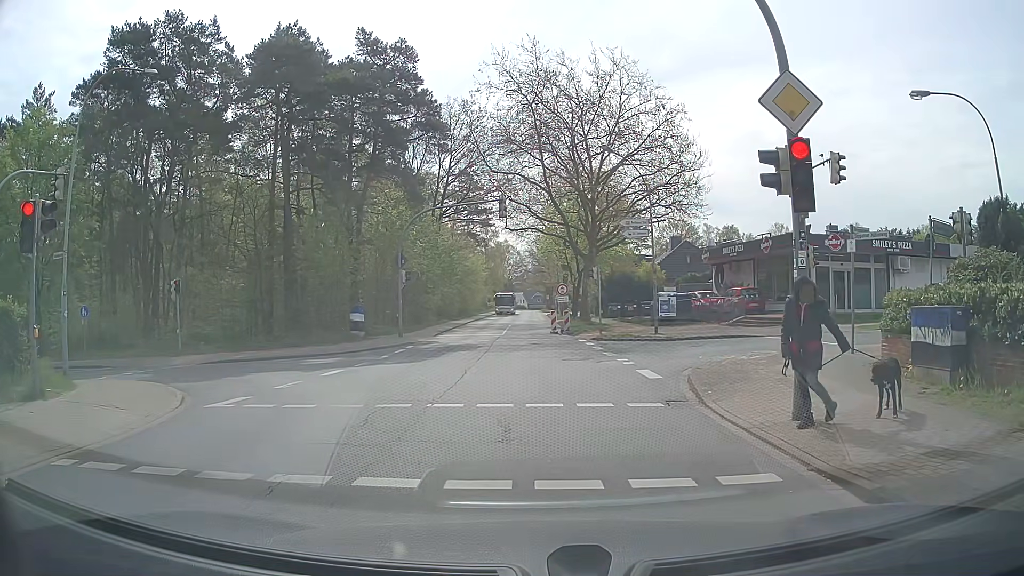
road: tertiary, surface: asphalt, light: Day
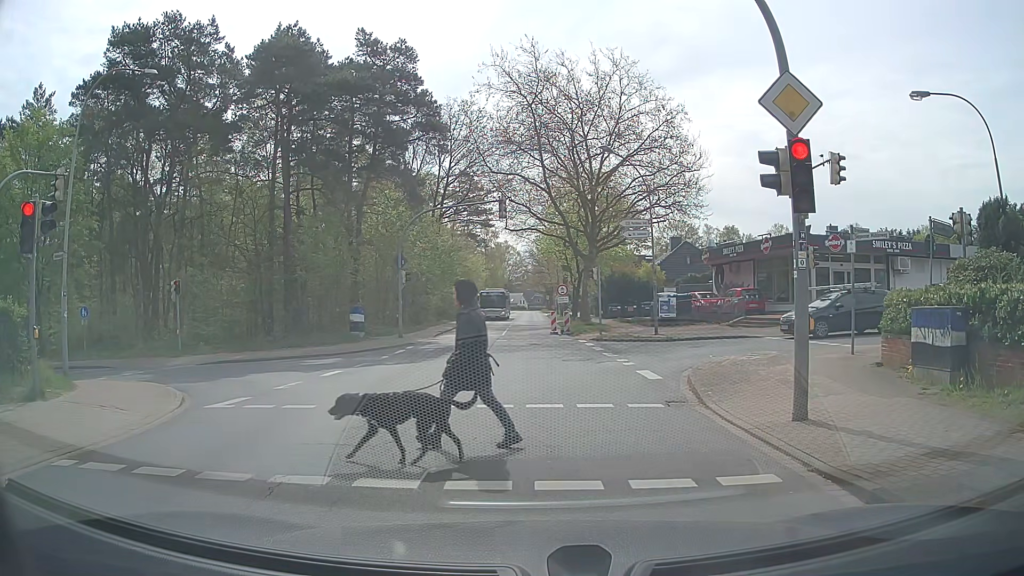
(0.0, +0.1) m; 0°
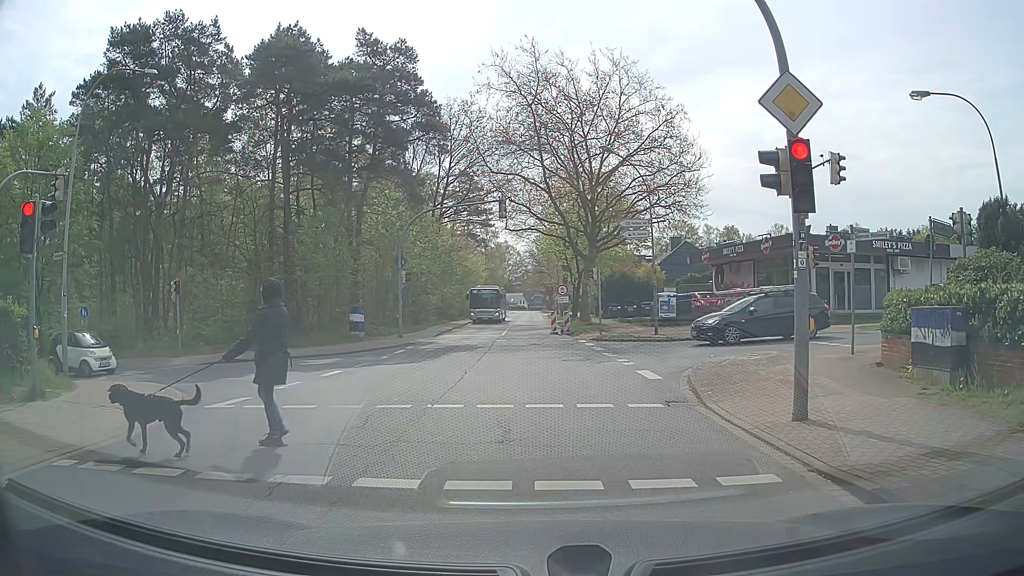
(0.0, 0.0) m; 0°
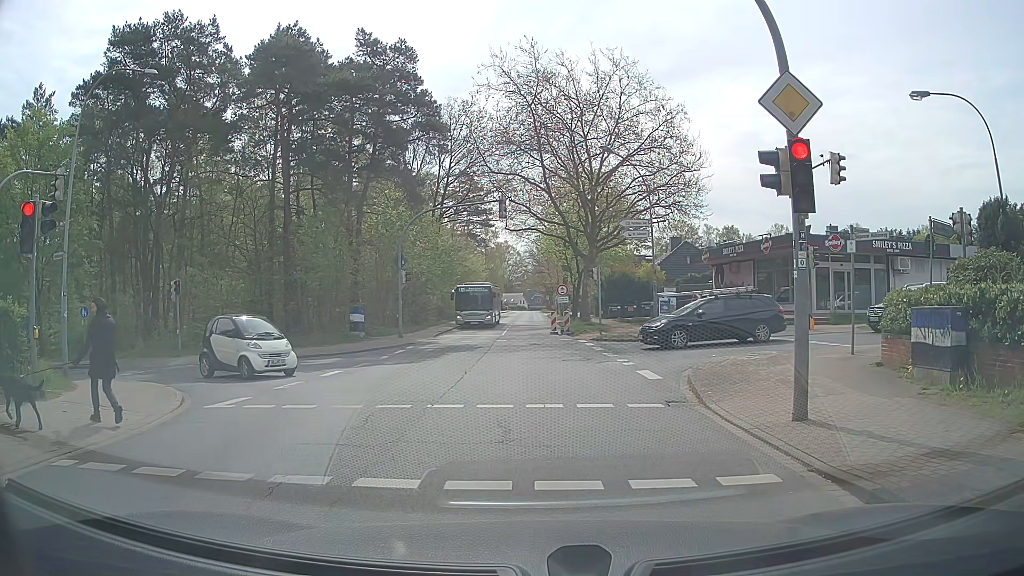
(0.0, 0.0) m; 0°
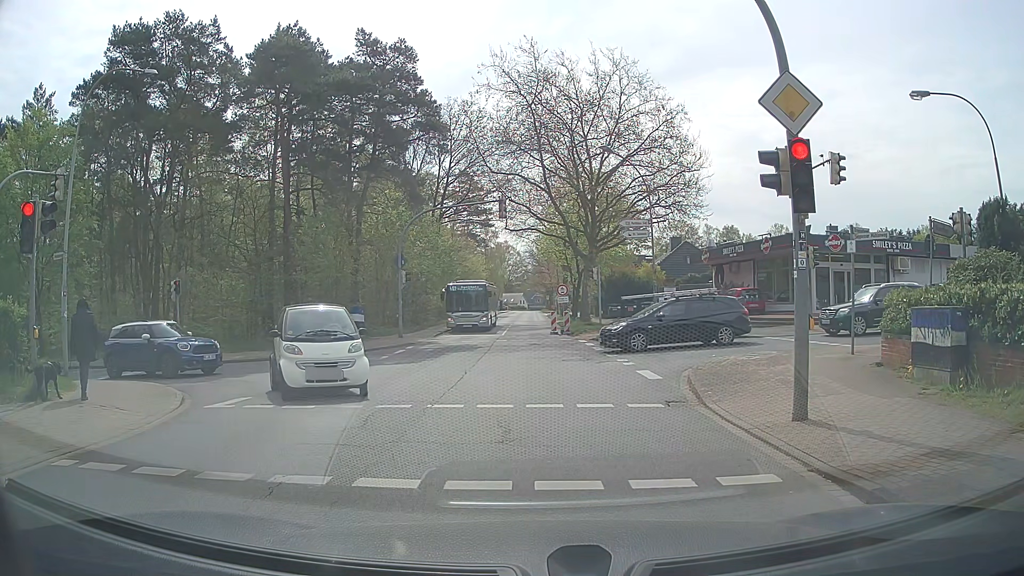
(0.0, 0.0) m; 0°
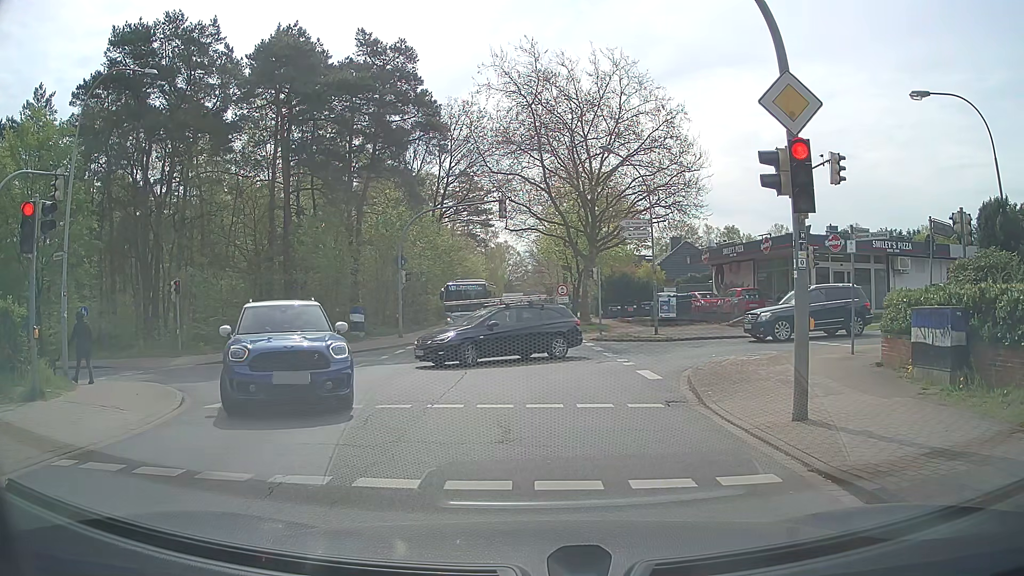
(0.0, 0.0) m; 0°
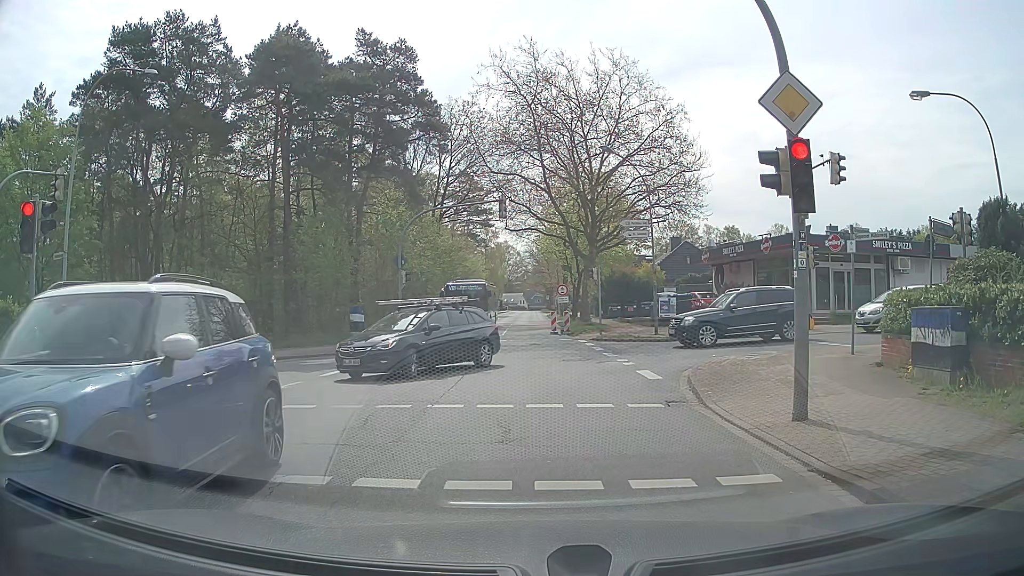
(0.0, 0.0) m; 0°
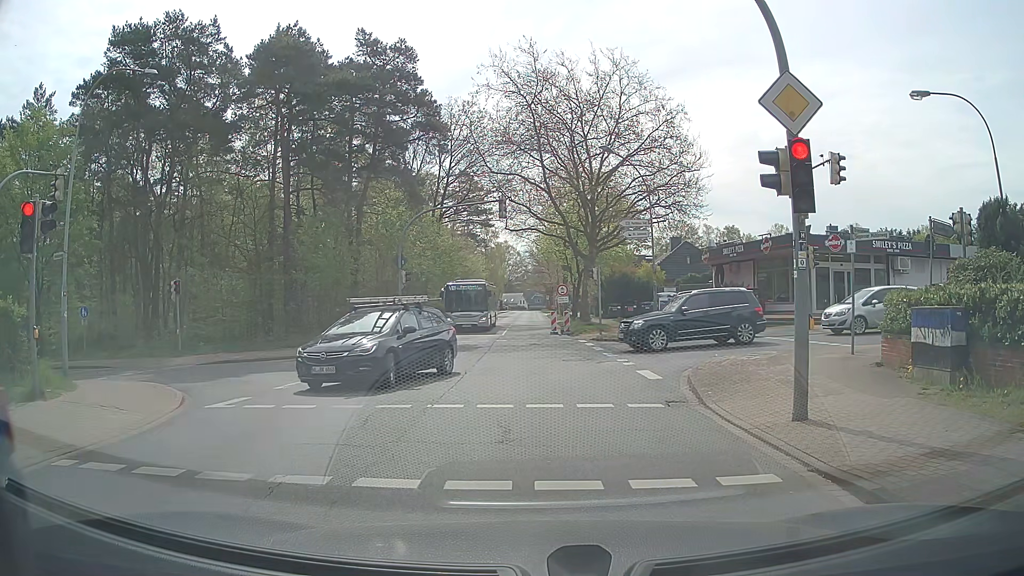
(0.0, 0.0) m; 0°
